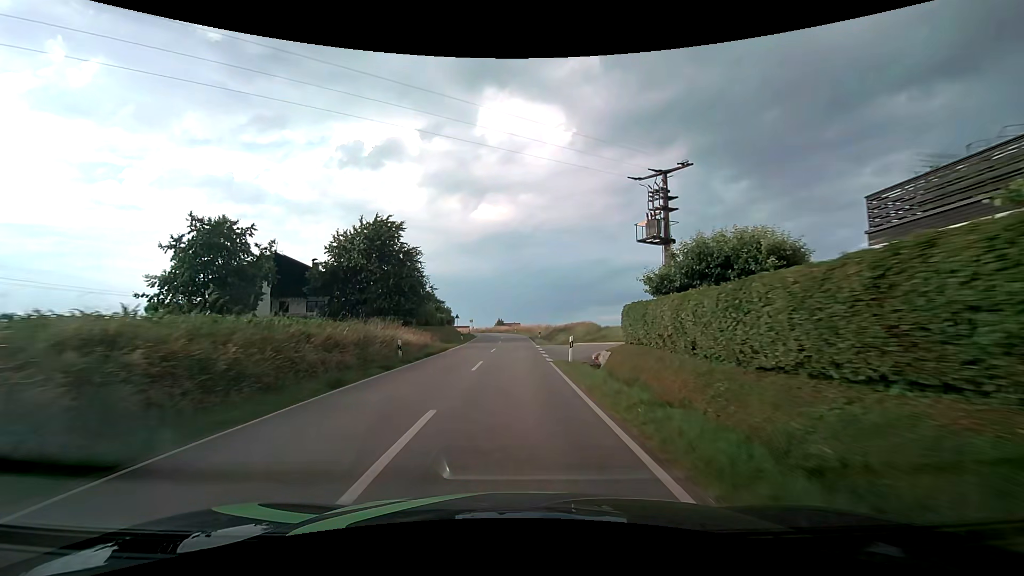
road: tertiary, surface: asphalt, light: Day
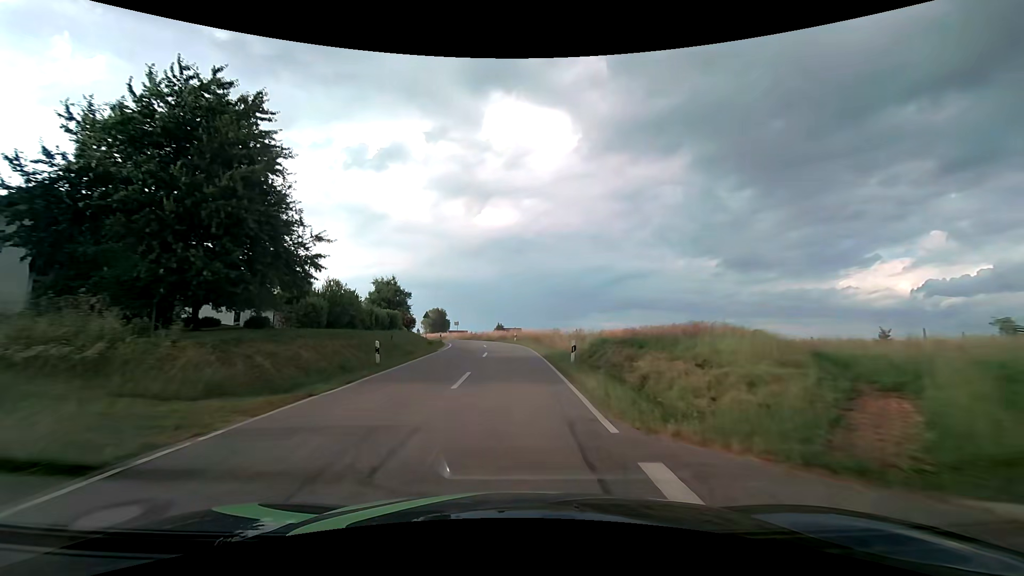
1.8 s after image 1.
(0.0, +28.1) m; 0°
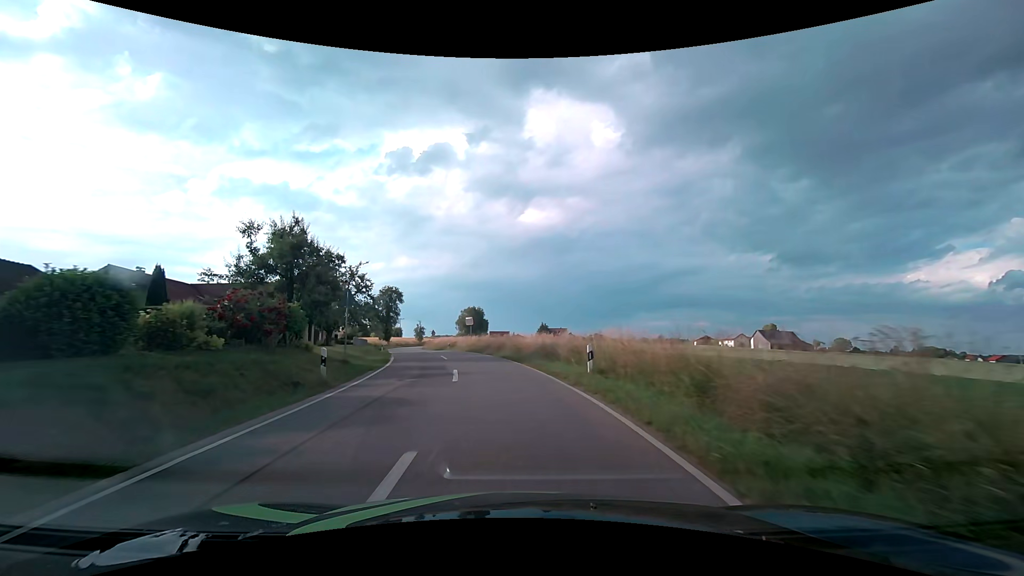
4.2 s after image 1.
(-0.8, +33.5) m; -5°
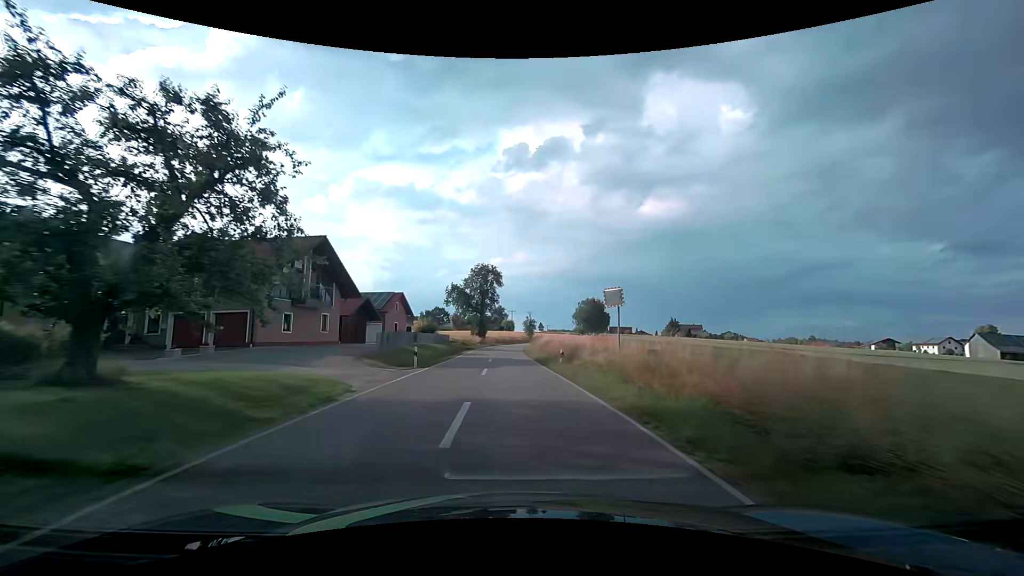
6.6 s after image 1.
(-3.7, +30.7) m; -13°
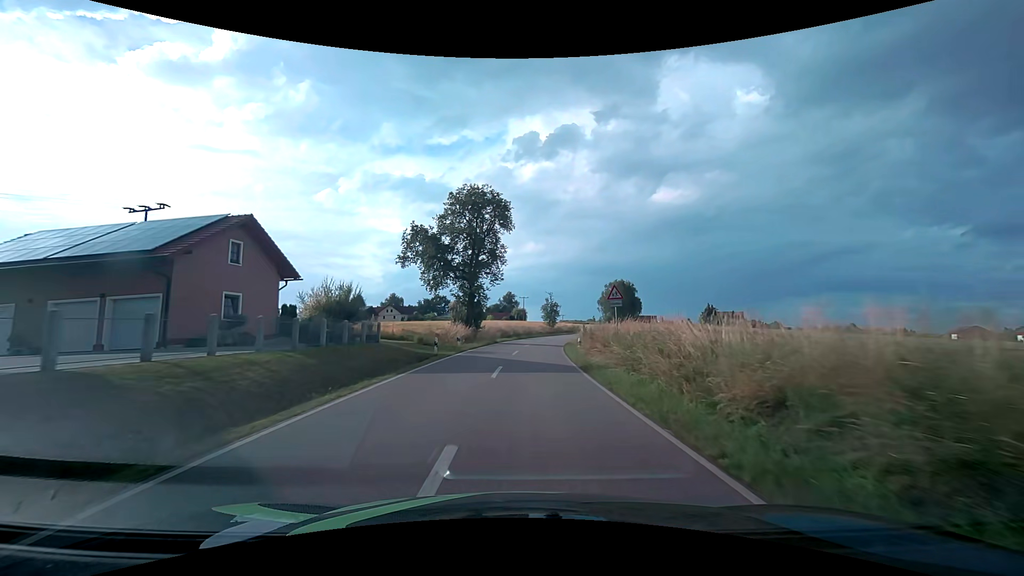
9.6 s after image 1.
(-1.3, +40.2) m; -1°
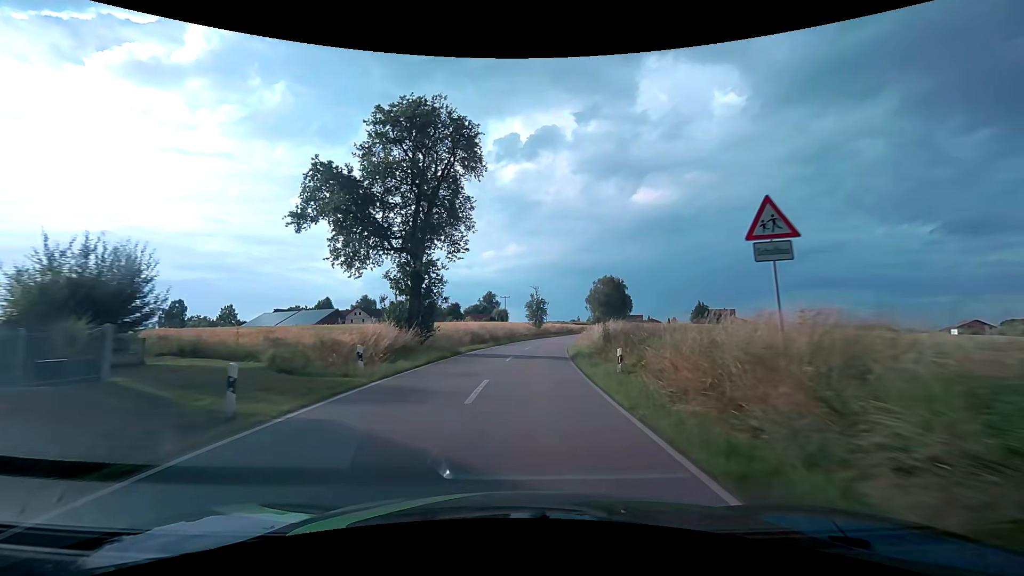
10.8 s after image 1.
(+0.2, +16.5) m; +2°
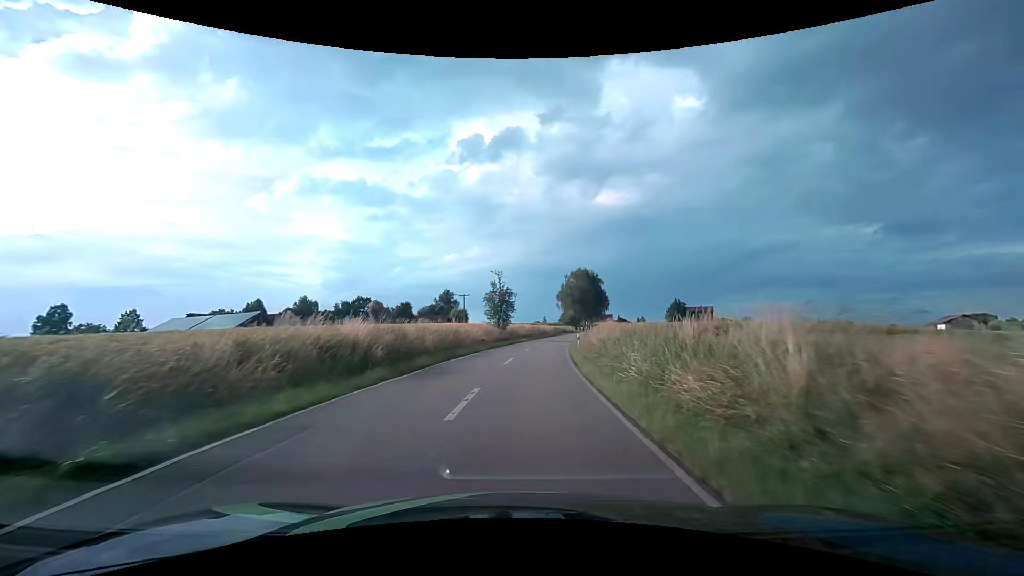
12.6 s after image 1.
(+0.9, +25.1) m; +5°
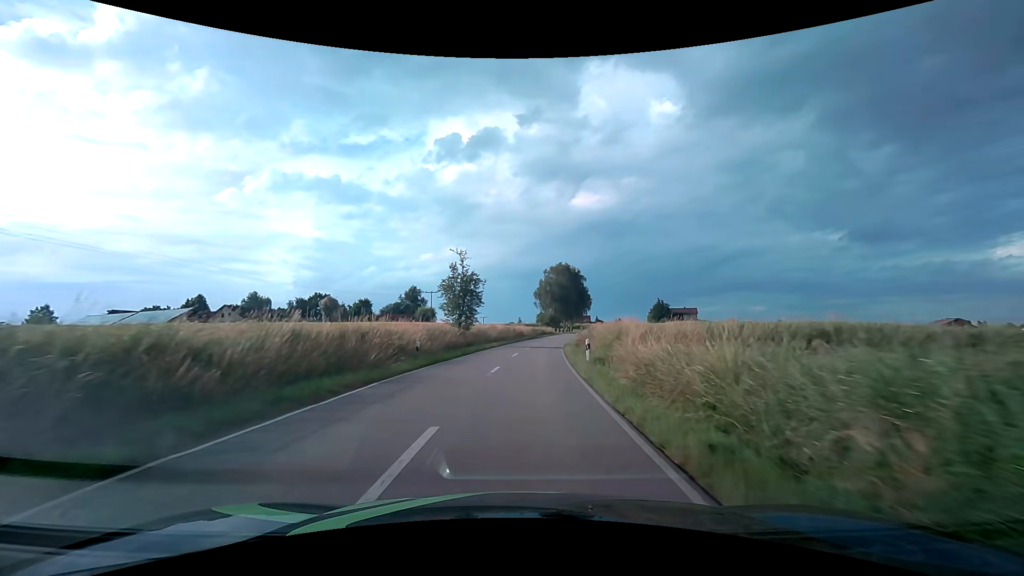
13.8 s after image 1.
(+0.3, +16.7) m; +2°
(0, +10) (+1, +20) (+1, +30) (+2, +40) (+3, +50) (+4, +60) (+6, +70) (+7, +80) (+9, +89) (+11, +99) m
